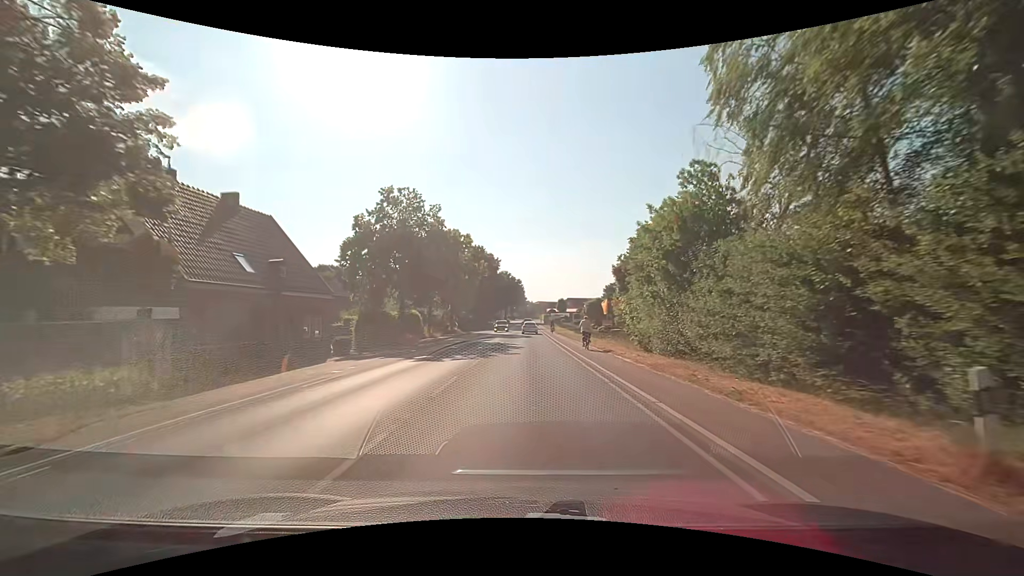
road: secondary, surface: asphalt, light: Day
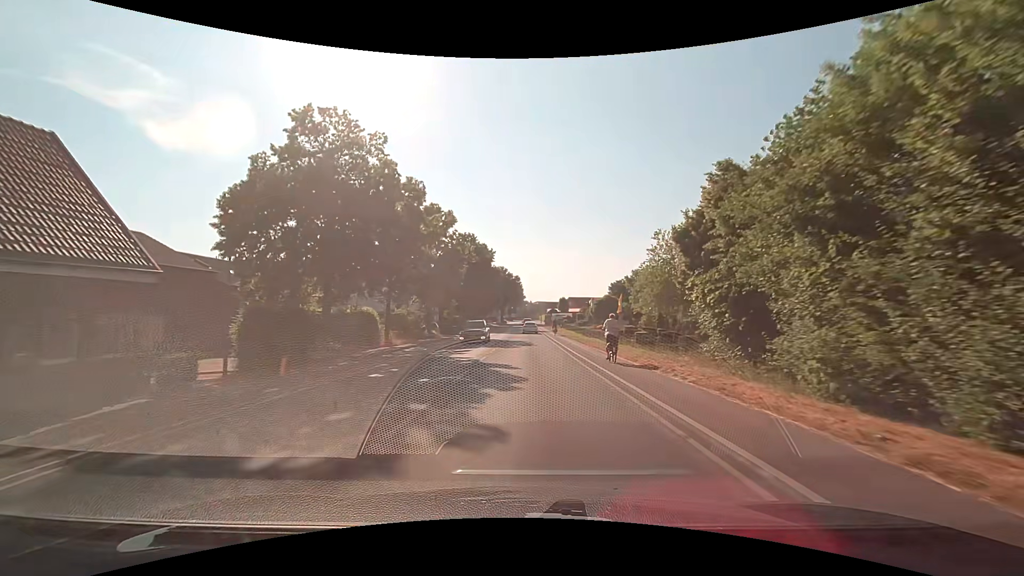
(-0.1, +15.6) m; 0°
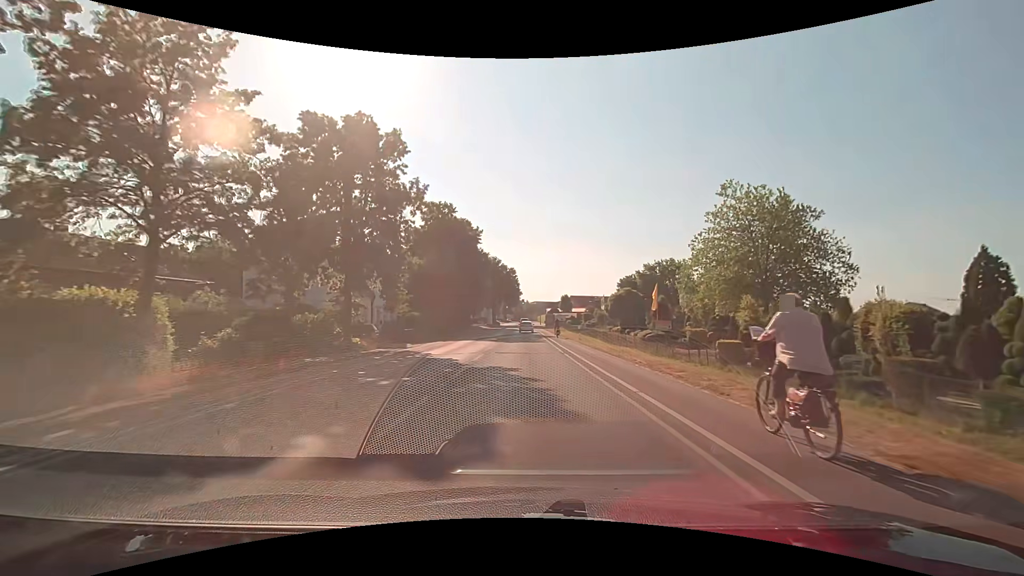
(+0.2, +23.3) m; 0°
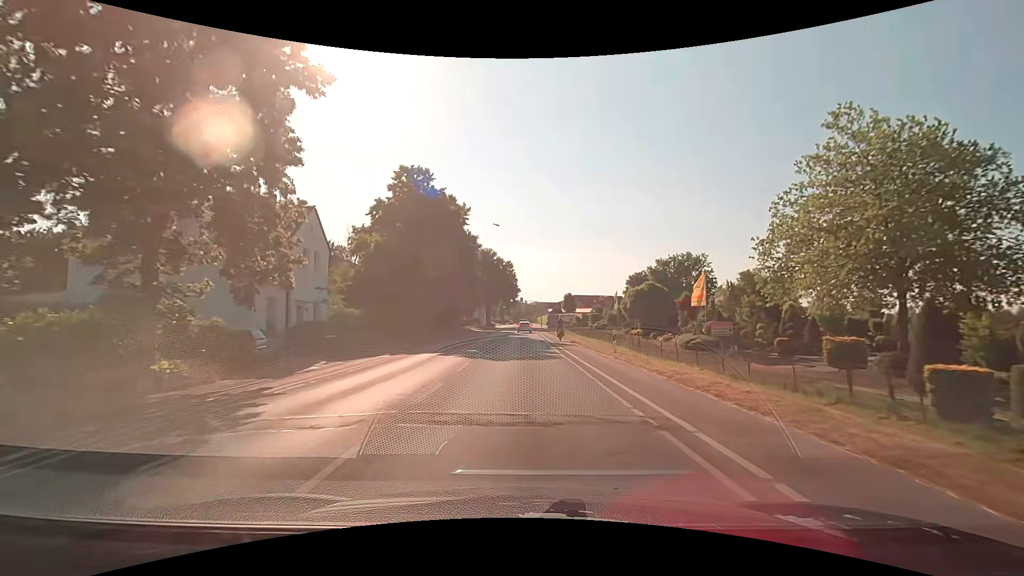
(+0.1, +15.5) m; 0°
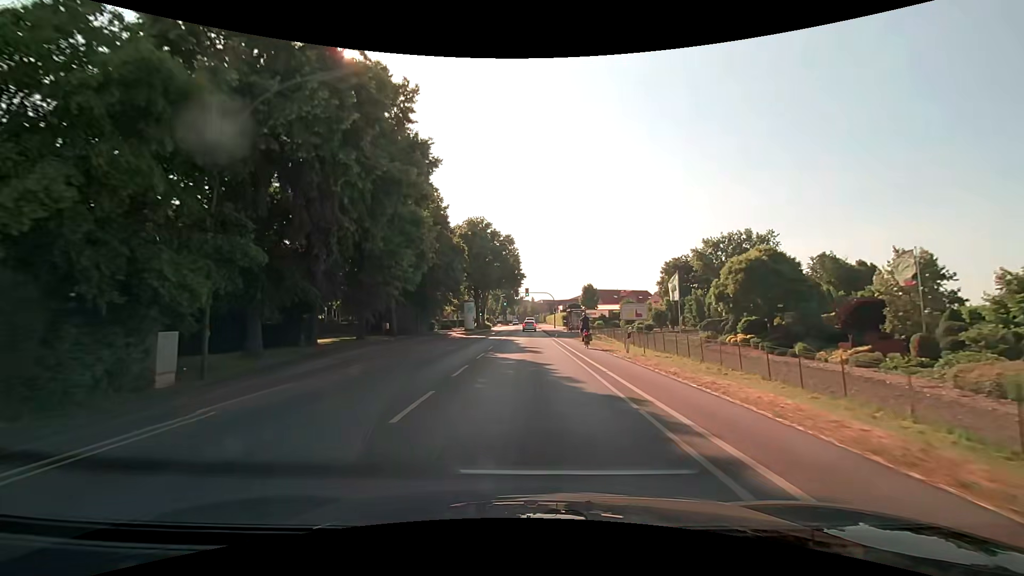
(0.0, +30.9) m; -1°
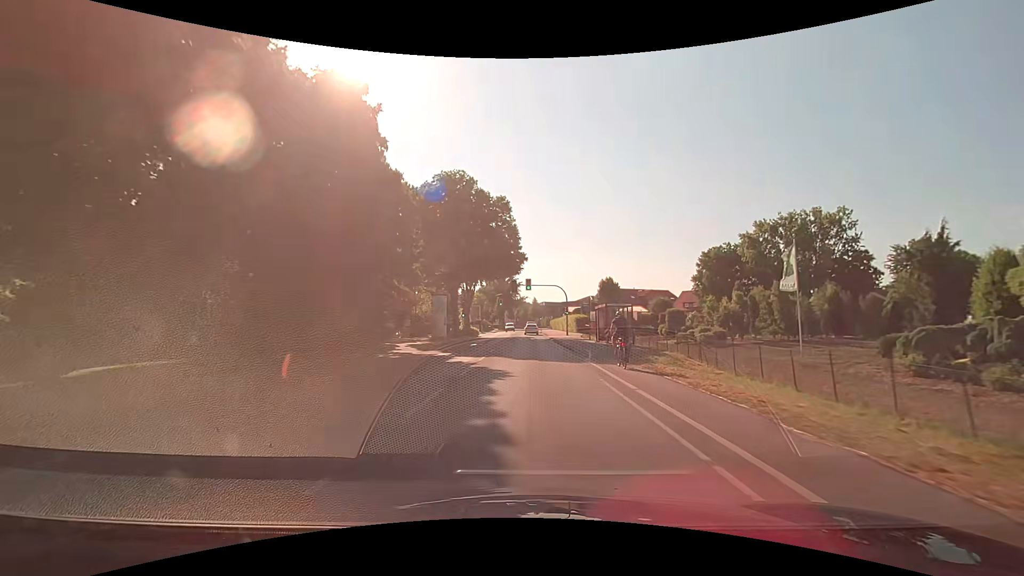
(0.0, +23.2) m; 0°
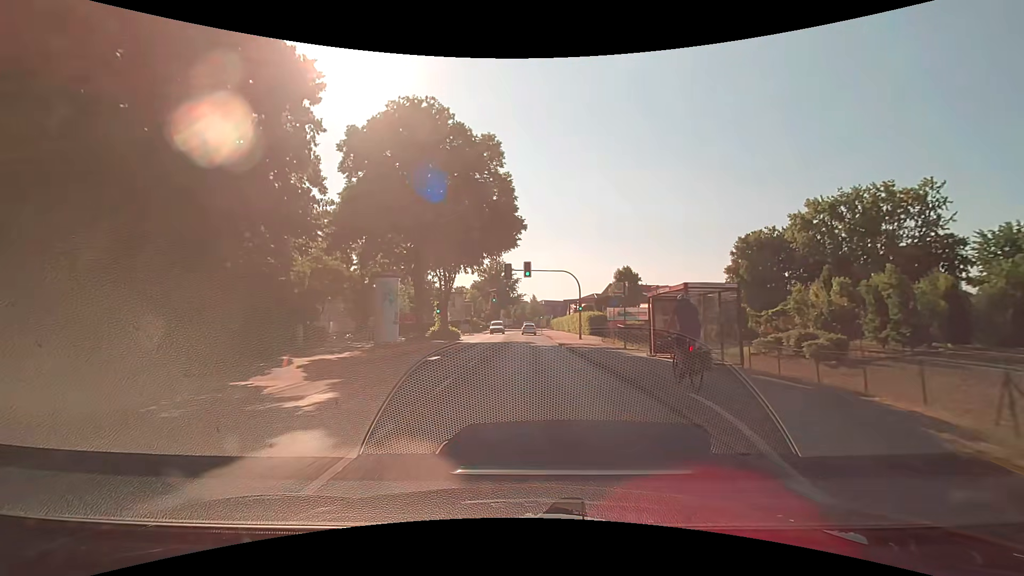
(+0.1, +15.5) m; 0°
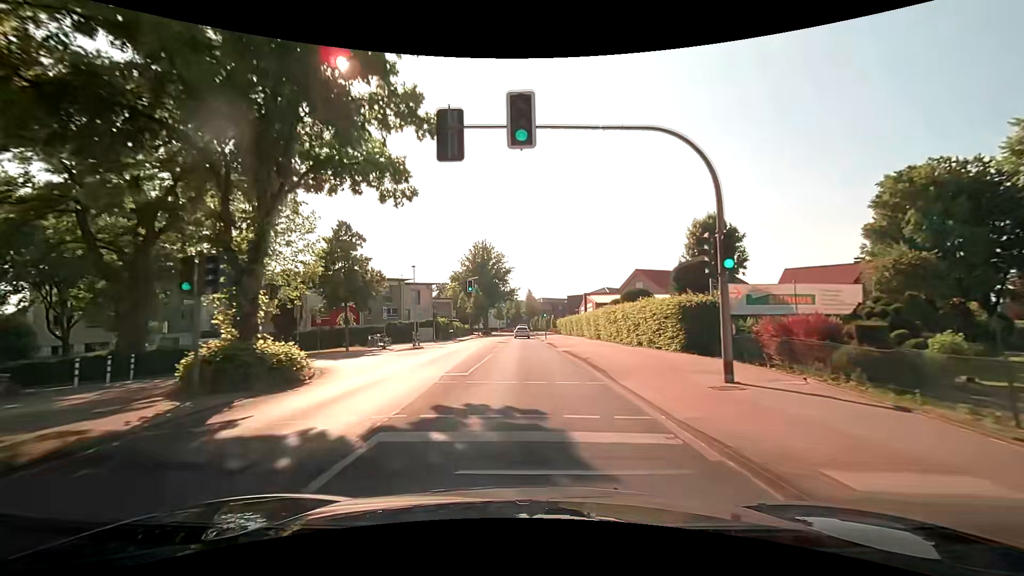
(+0.3, +31.0) m; +2°
(0, +10) (0, +20) (0, +30) (-1, +40) (-1, +50) (-1, +60) (-1, +70) (-1, +80) (-2, +90) (-2, +100) m
